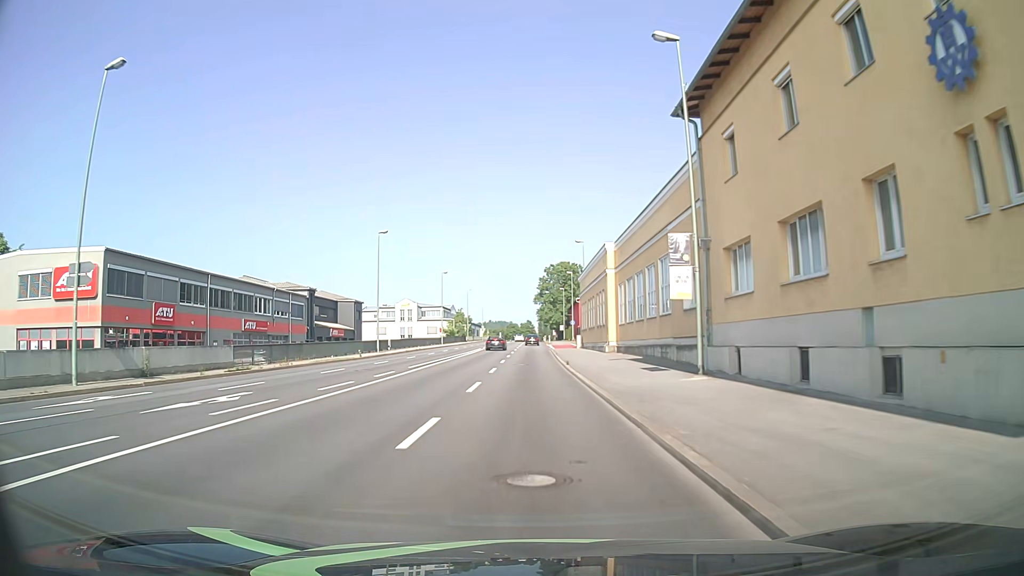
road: primary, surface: asphalt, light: Day
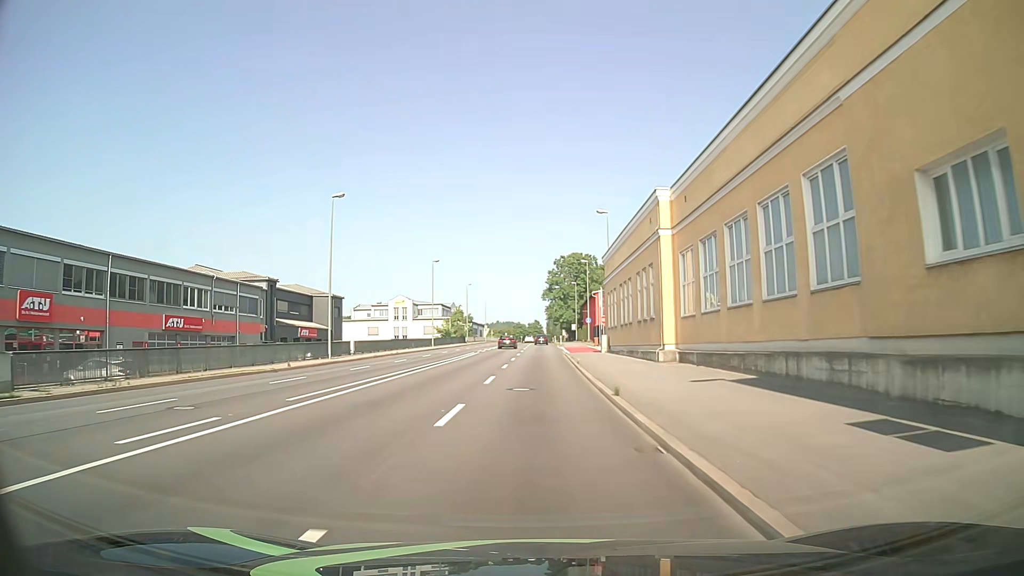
(-0.1, +15.5) m; -1°
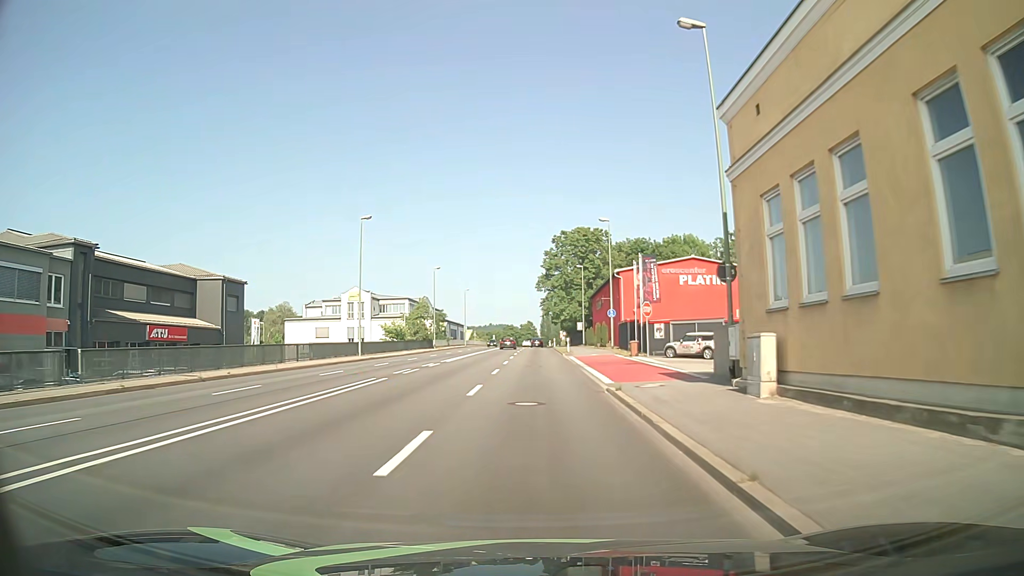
(+0.2, +31.0) m; +1°
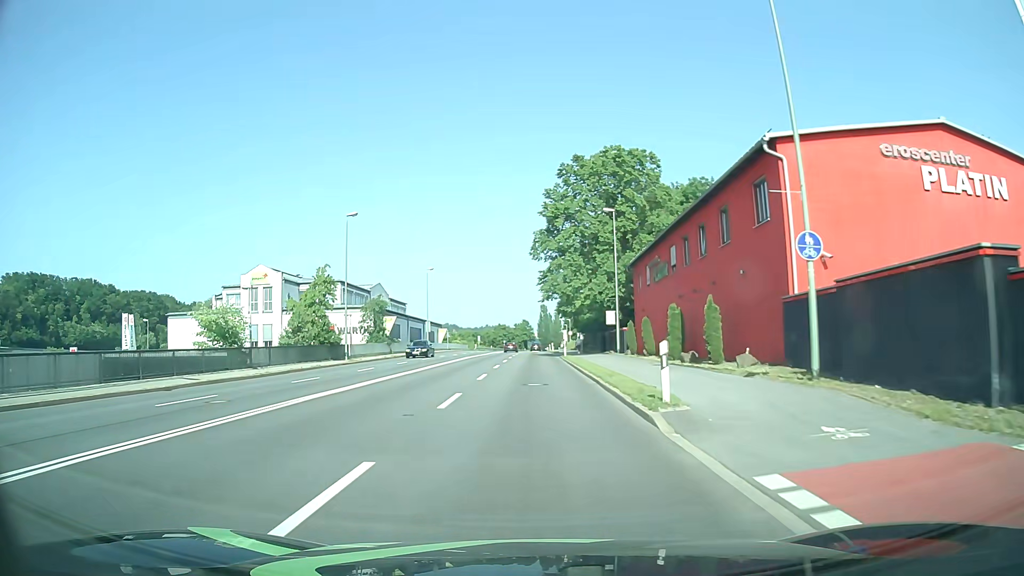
(+0.2, +38.7) m; 0°
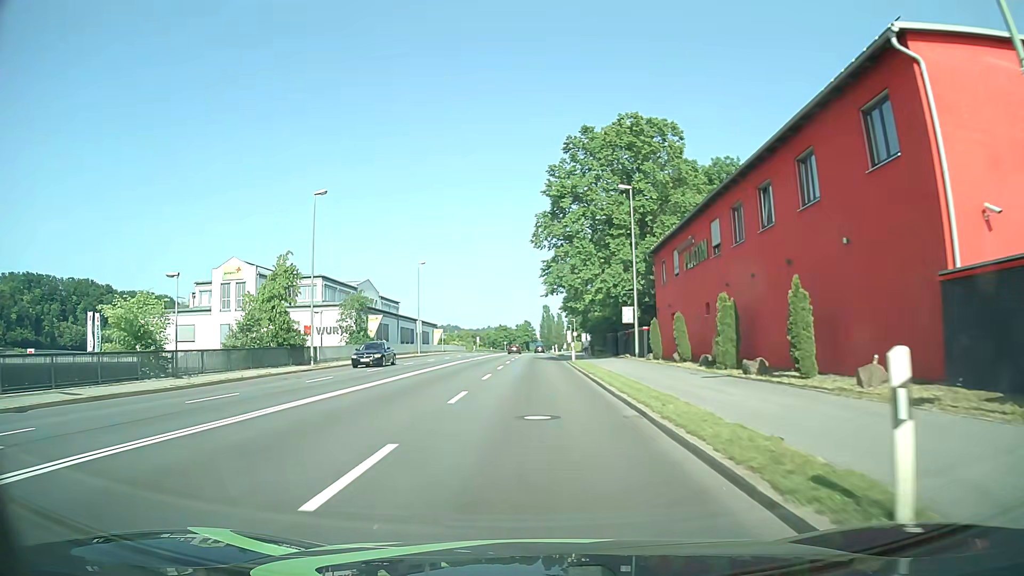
(0.0, +7.7) m; 0°
(0, +10) (0, +20) (0, +30) (0, +40) (0, +50) (0, +60) (0, +70) (0, +80) (0, +90) (0, +100) m
